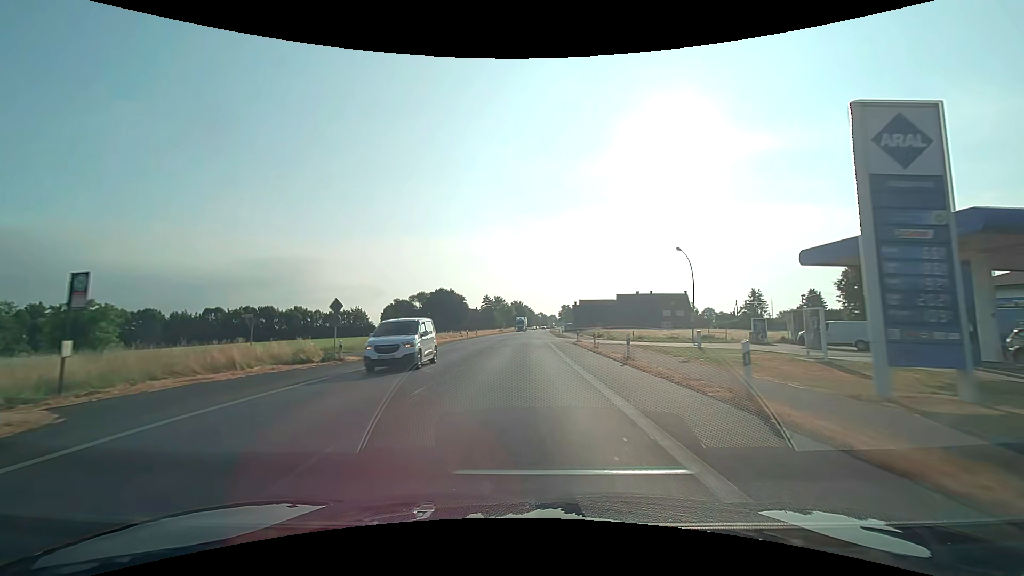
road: primary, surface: asphalt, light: Day
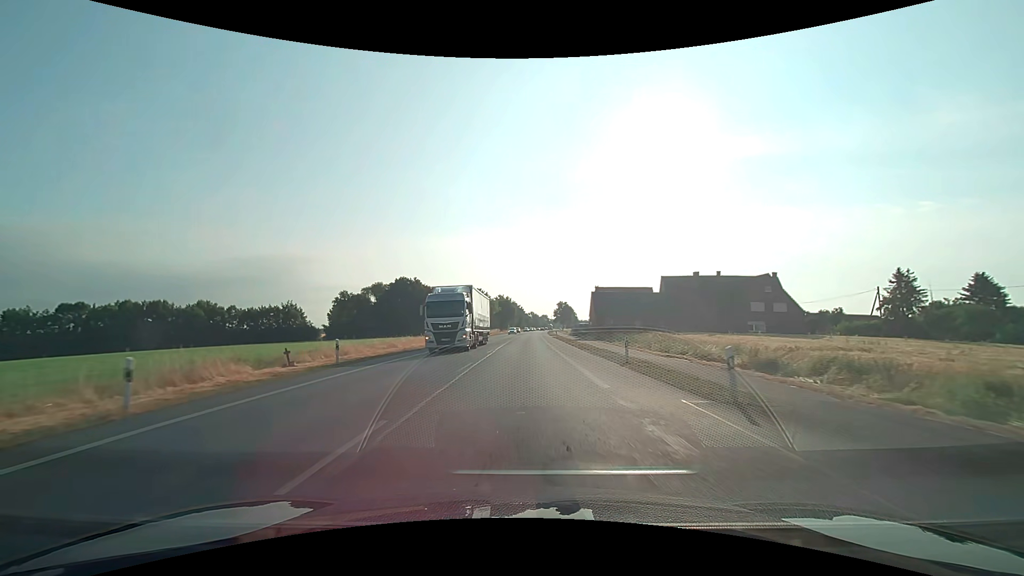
(+0.6, +53.7) m; +1°
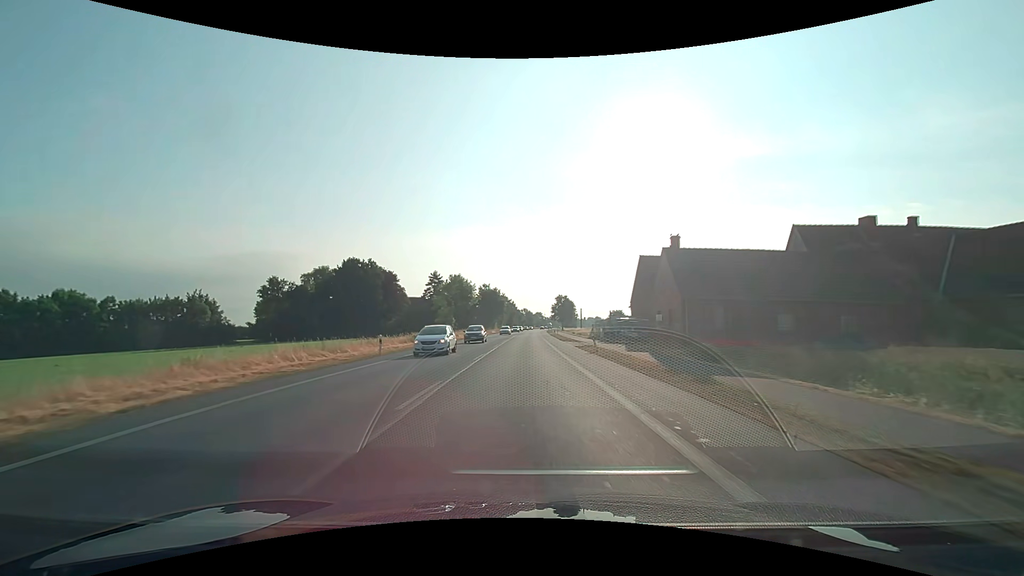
(+0.2, +42.9) m; +1°
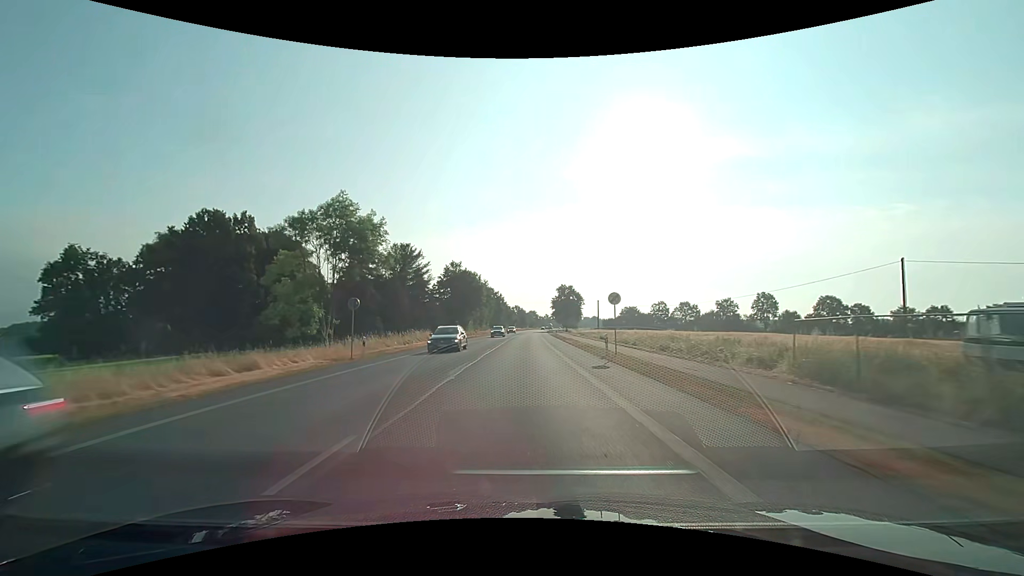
(+0.4, +53.9) m; +1°
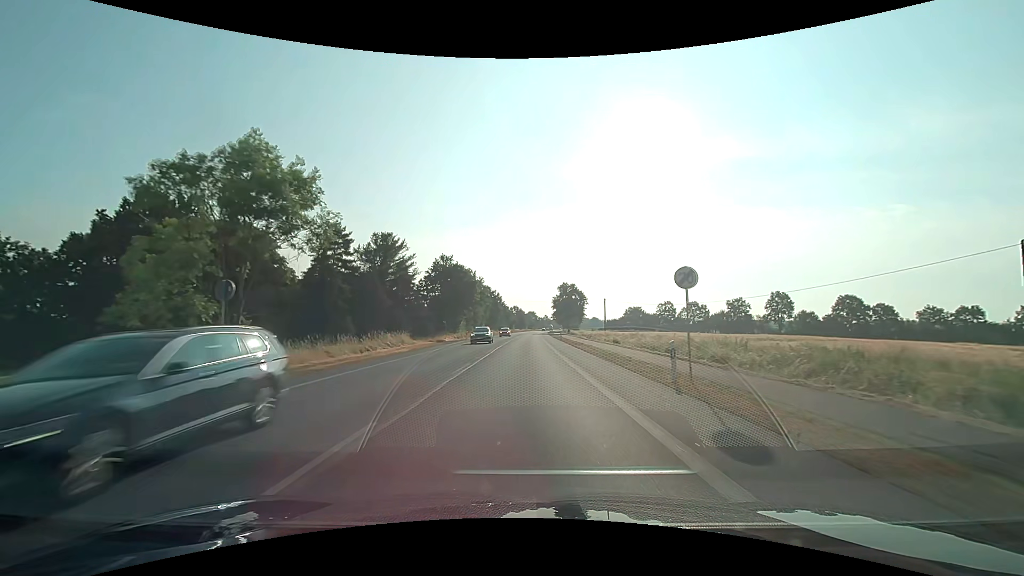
(0.0, +11.0) m; 0°
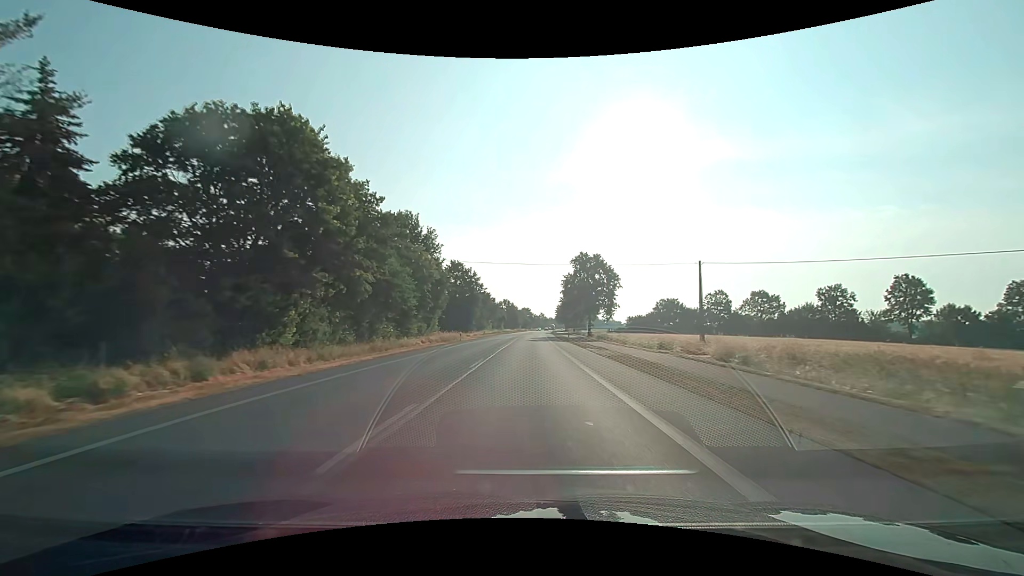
(+0.6, +59.6) m; +1°
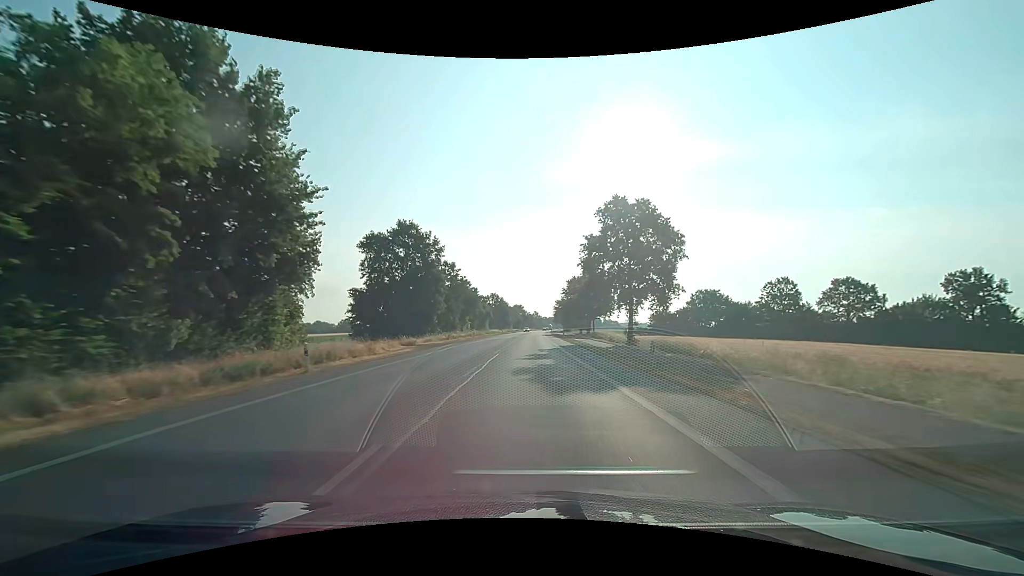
(+0.3, +39.2) m; +1°
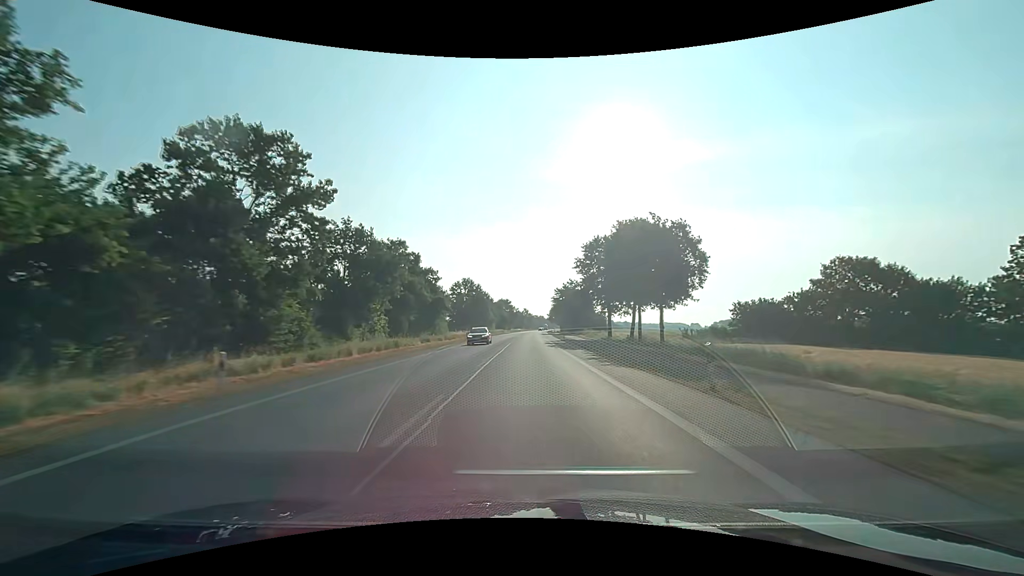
(+0.6, +55.9) m; +2°
(0, +10) (0, +20) (0, +30) (0, +40) (0, +50) (0, +60) (0, +70) (+1, +80) (+1, +90) (+1, +100) m
